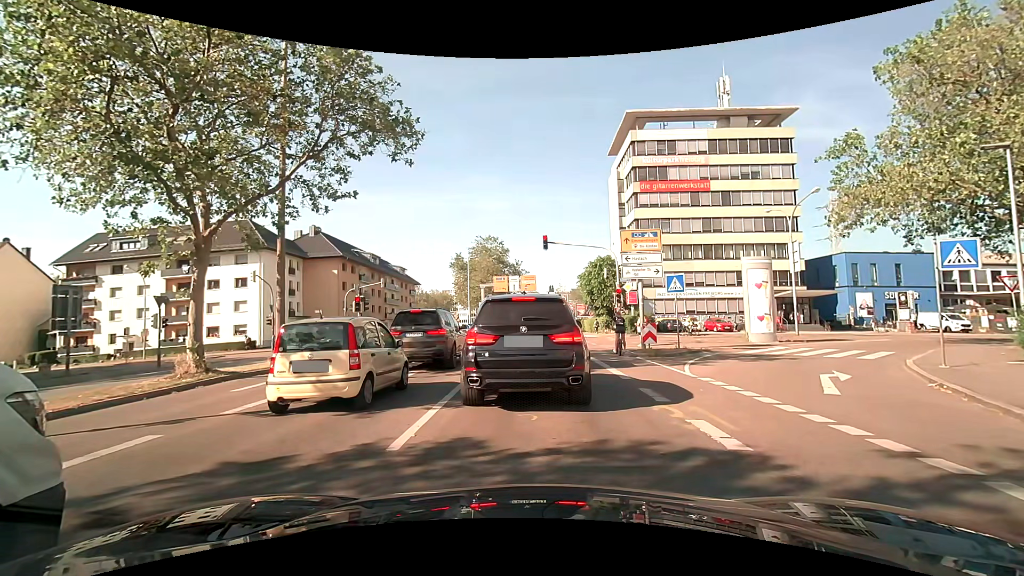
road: secondary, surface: asphalt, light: Day
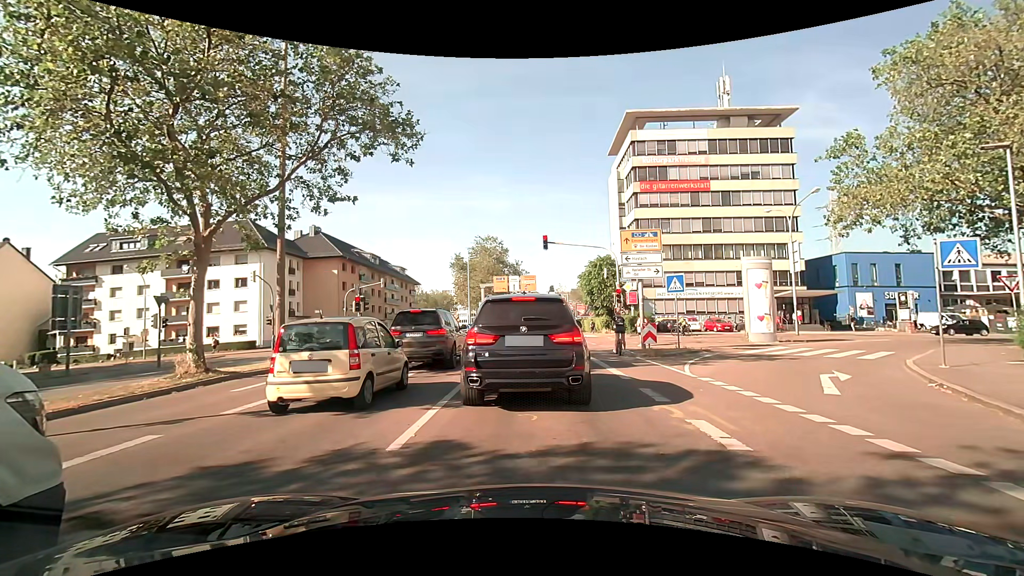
(0.0, 0.0) m; 0°
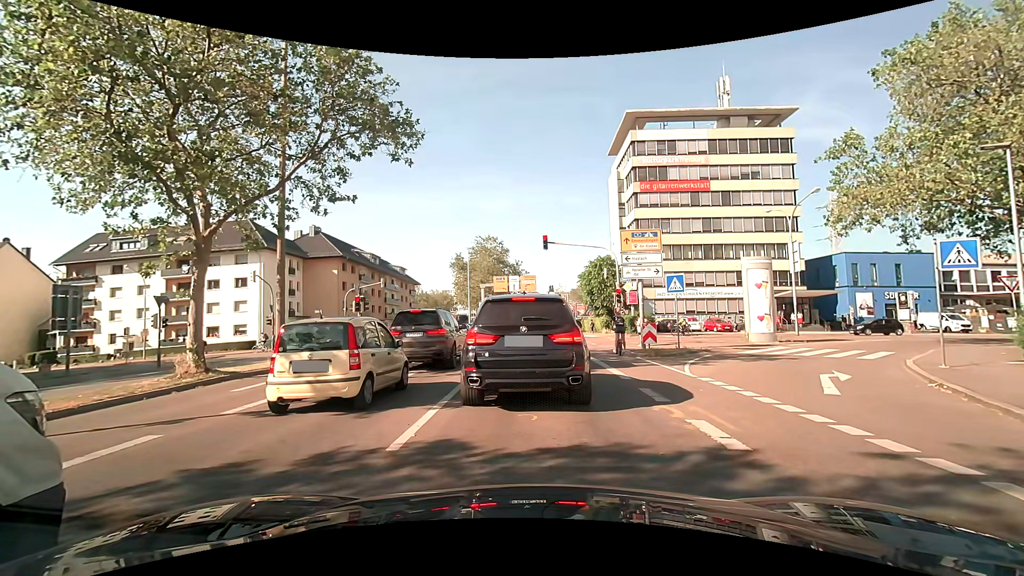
(0.0, 0.0) m; 0°
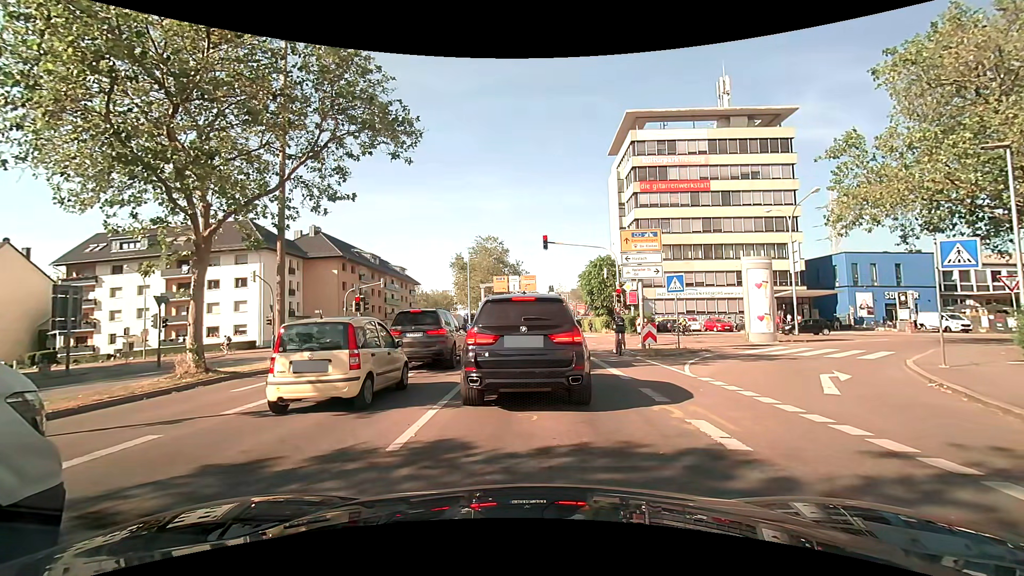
(0.0, 0.0) m; 0°
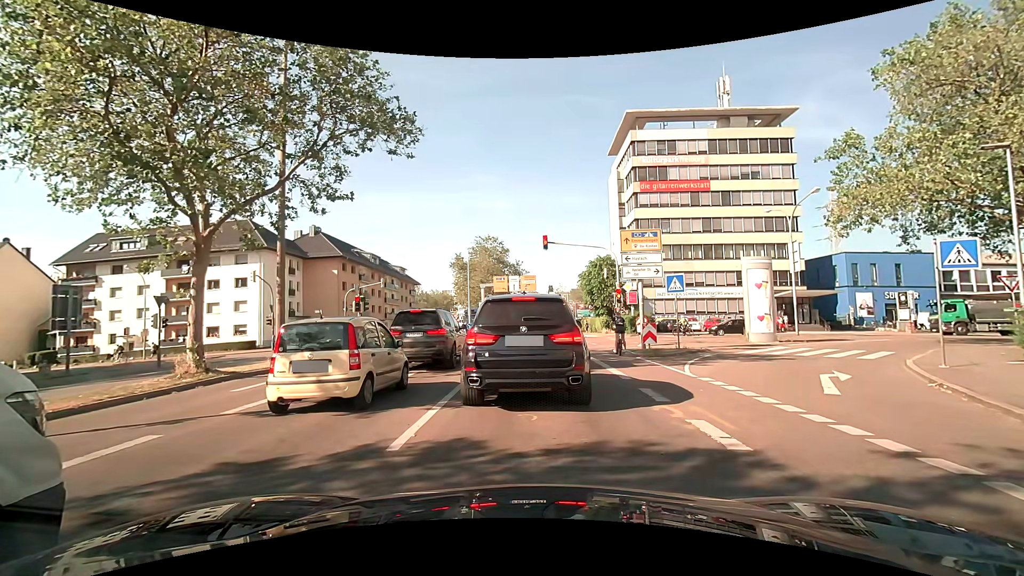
(0.0, 0.0) m; 0°
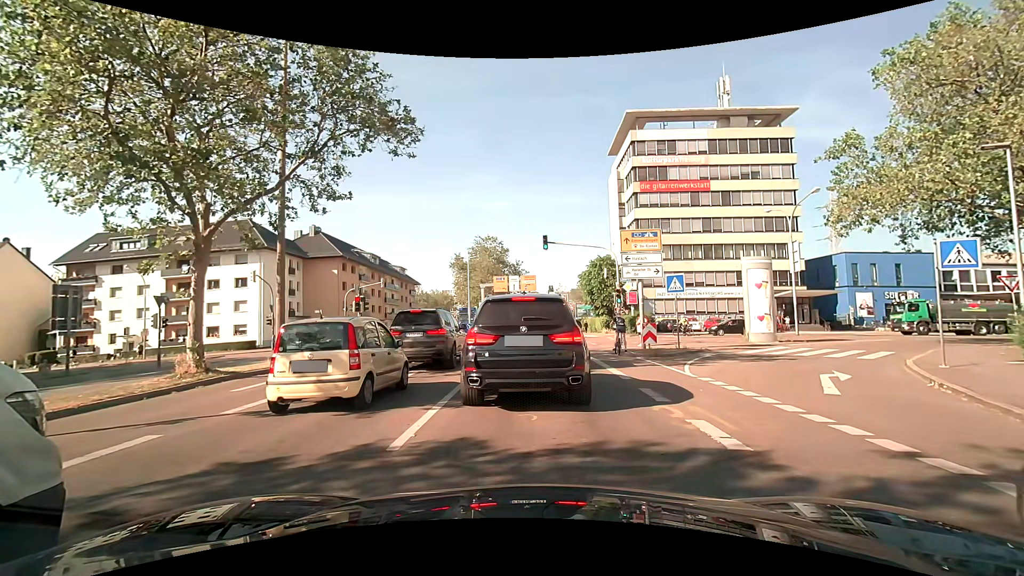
(0.0, 0.0) m; 0°
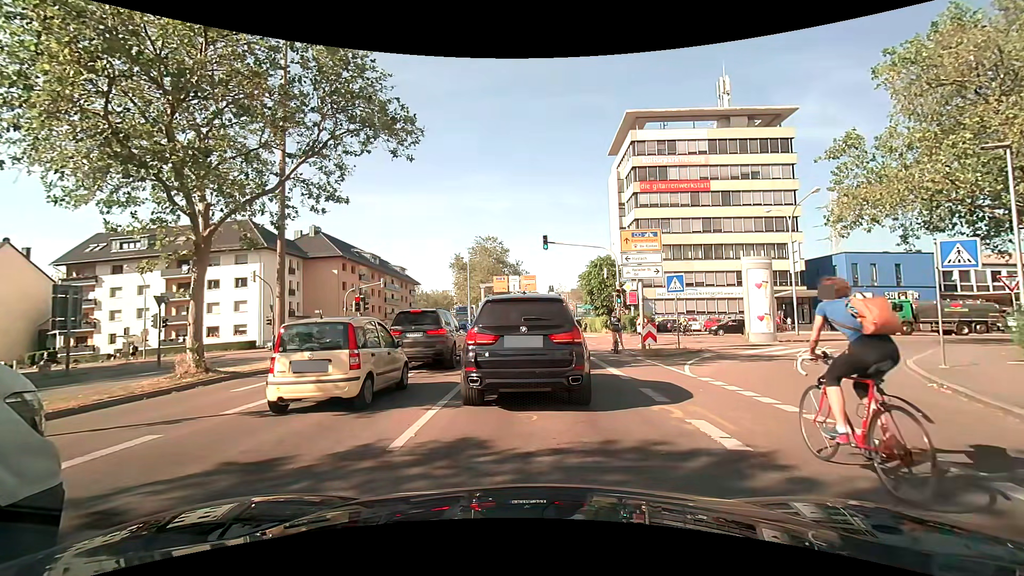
(0.0, 0.0) m; 0°
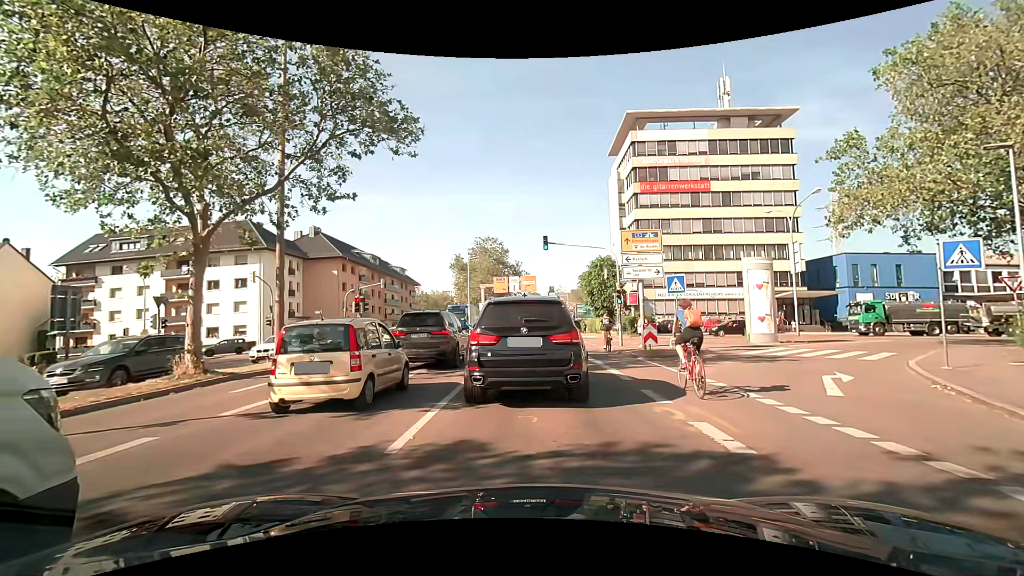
(0.0, 0.0) m; 0°
(0, +10) (-1, +20) (-1, +30) (-1, +40) (-1, +50) (-2, +60) (-2, +70) (-3, +80) (-4, +90) (-4, +100) m
